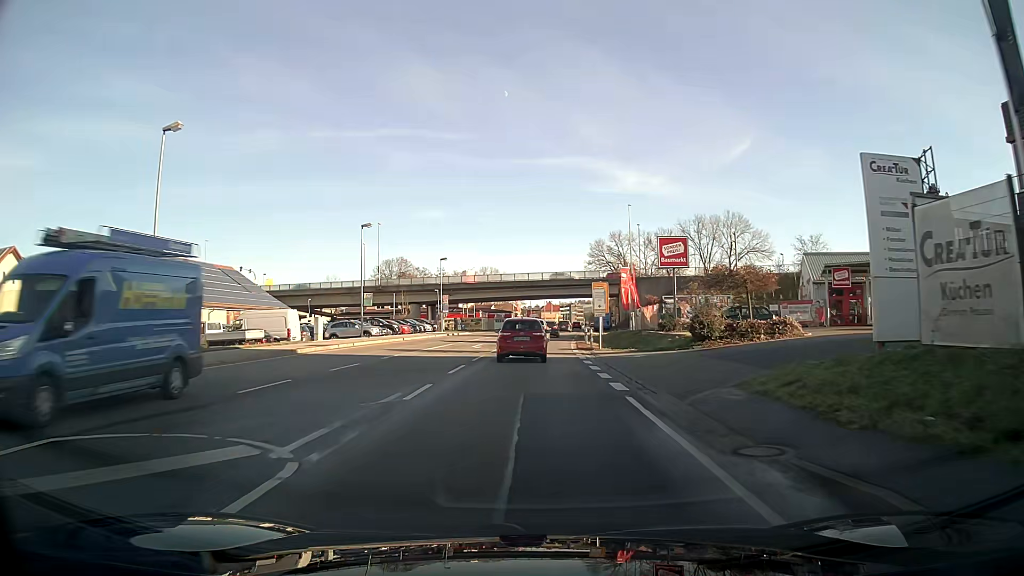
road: primary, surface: asphalt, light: Day
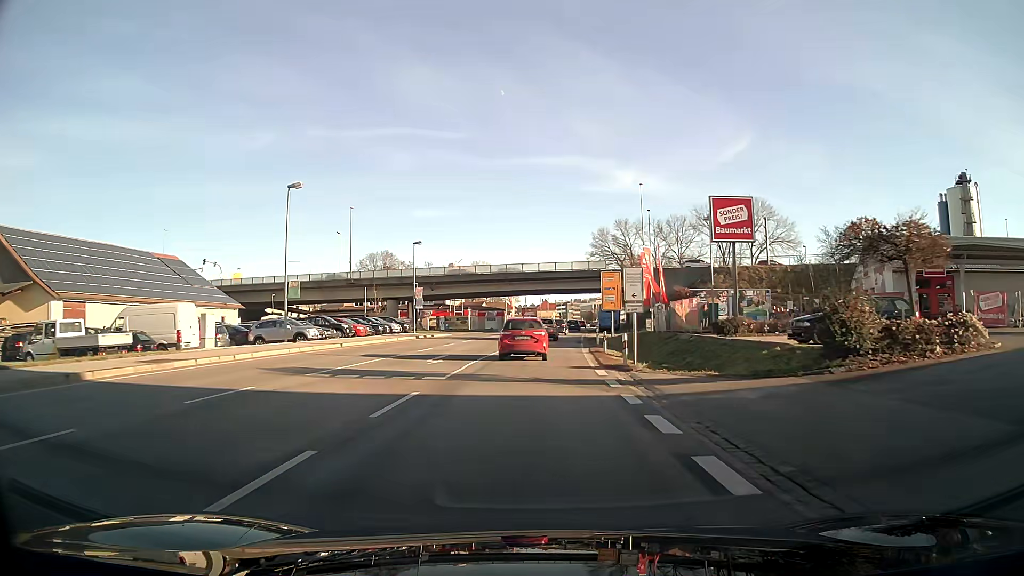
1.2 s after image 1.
(0.0, +14.1) m; 0°
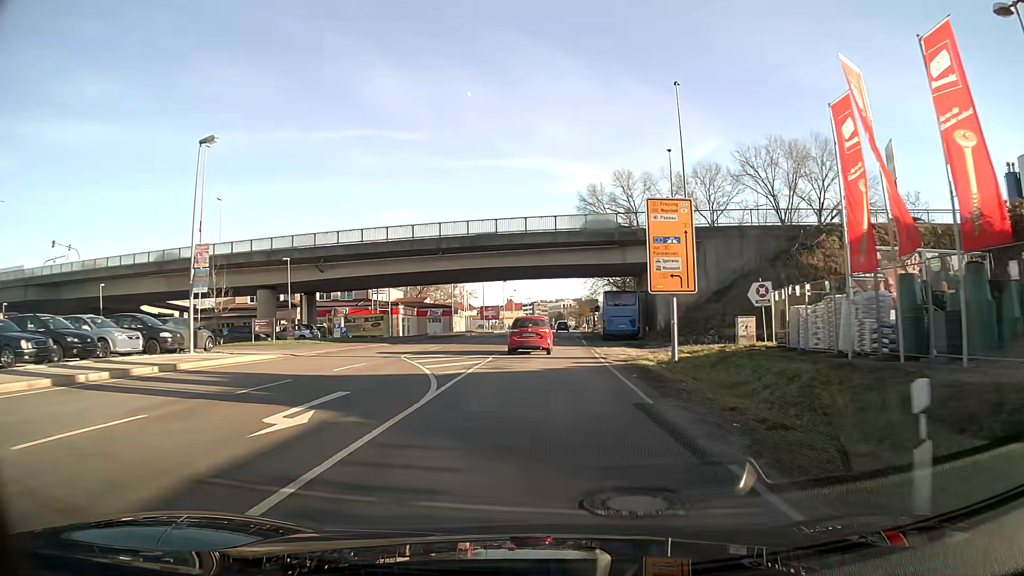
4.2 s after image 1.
(+0.8, +35.9) m; +3°
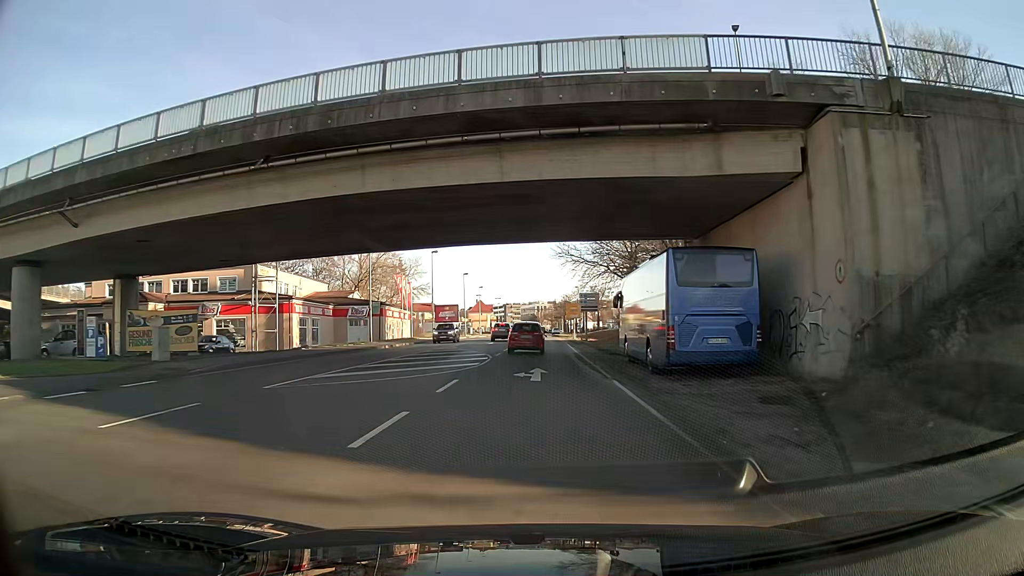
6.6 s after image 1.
(+0.5, +29.3) m; +2°
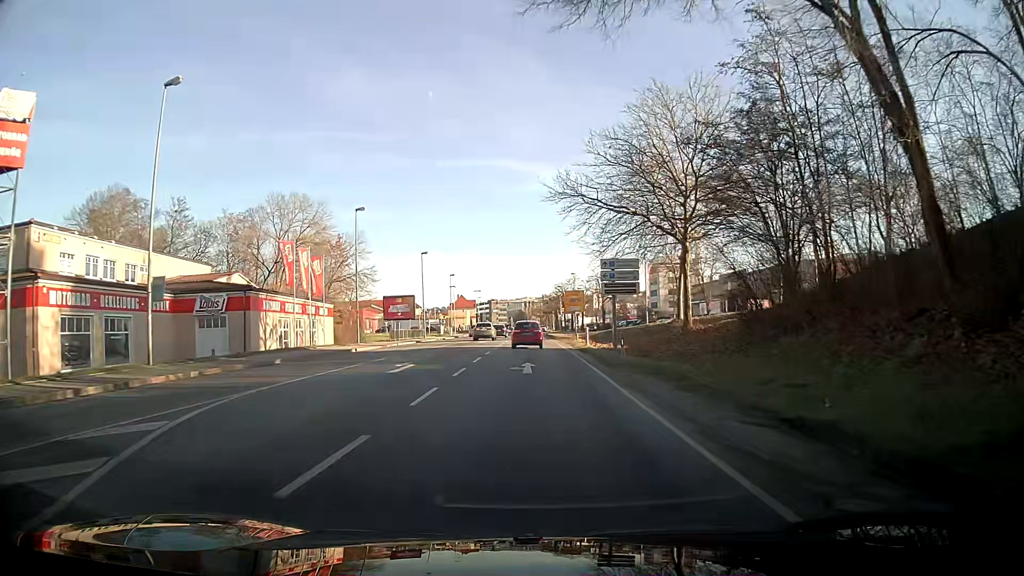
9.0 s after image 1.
(+0.1, +30.0) m; +1°
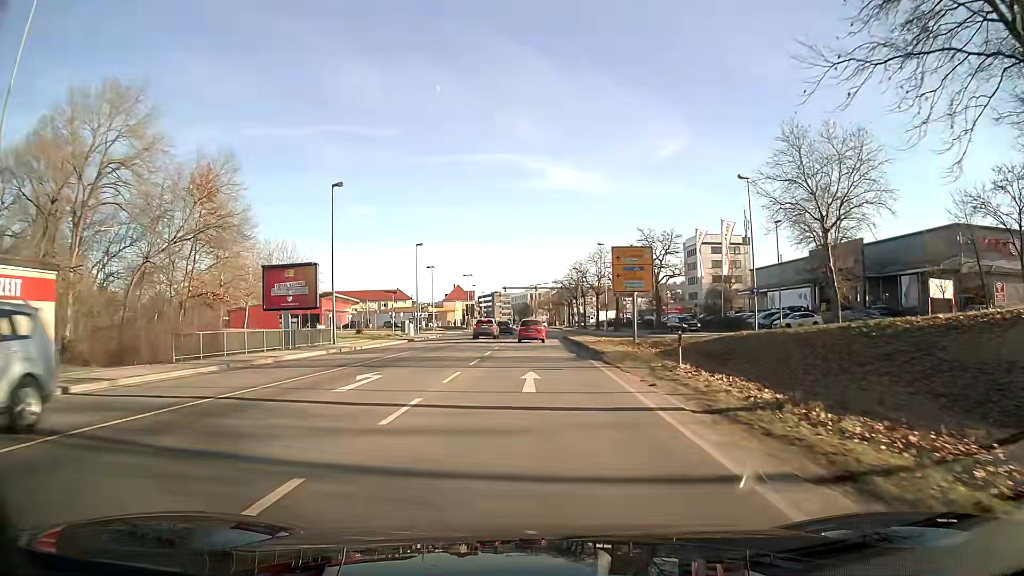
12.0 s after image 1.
(-0.2, +38.6) m; -1°
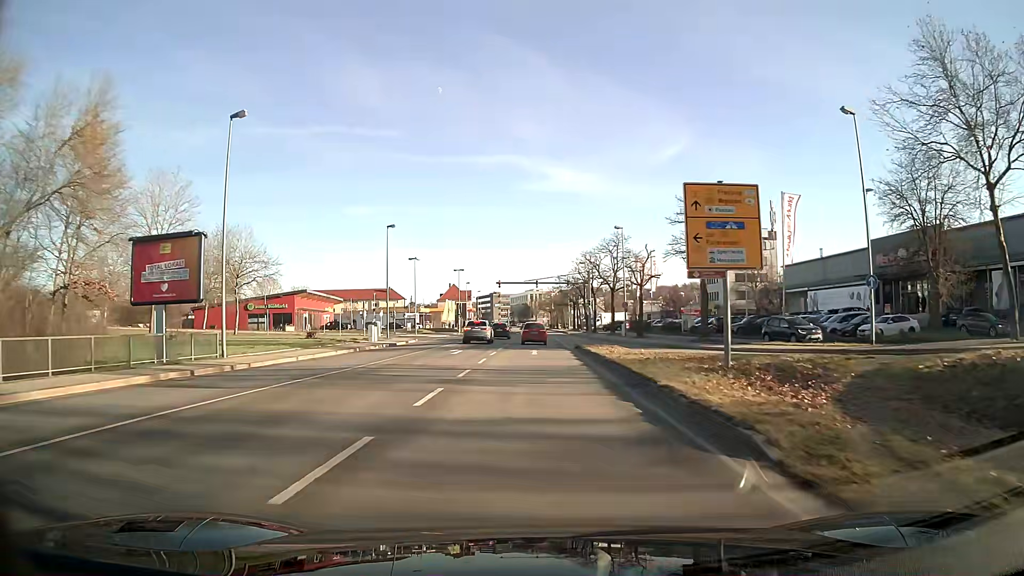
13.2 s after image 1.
(0.0, +15.9) m; 0°
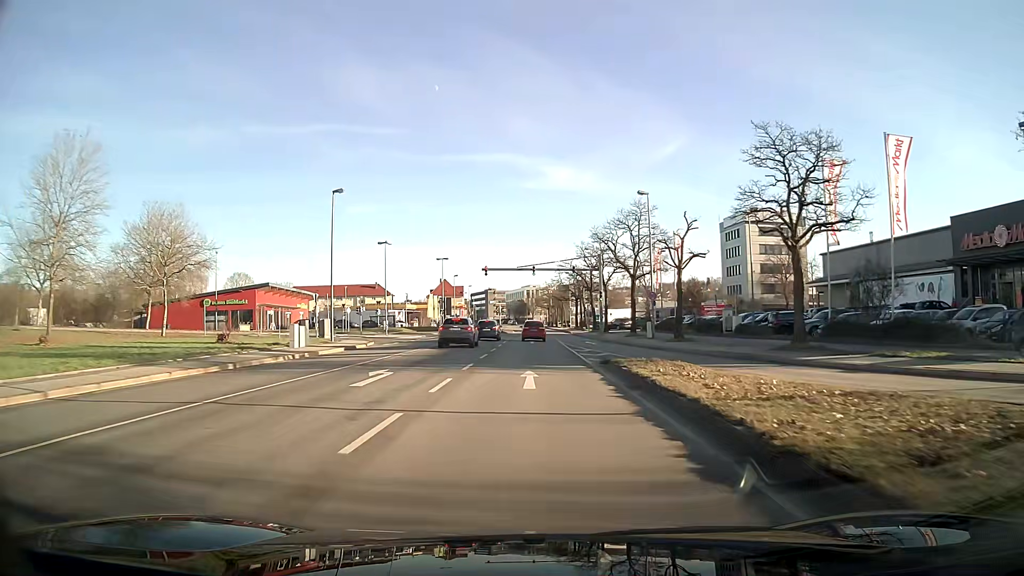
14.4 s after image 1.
(+0.1, +16.1) m; 0°
